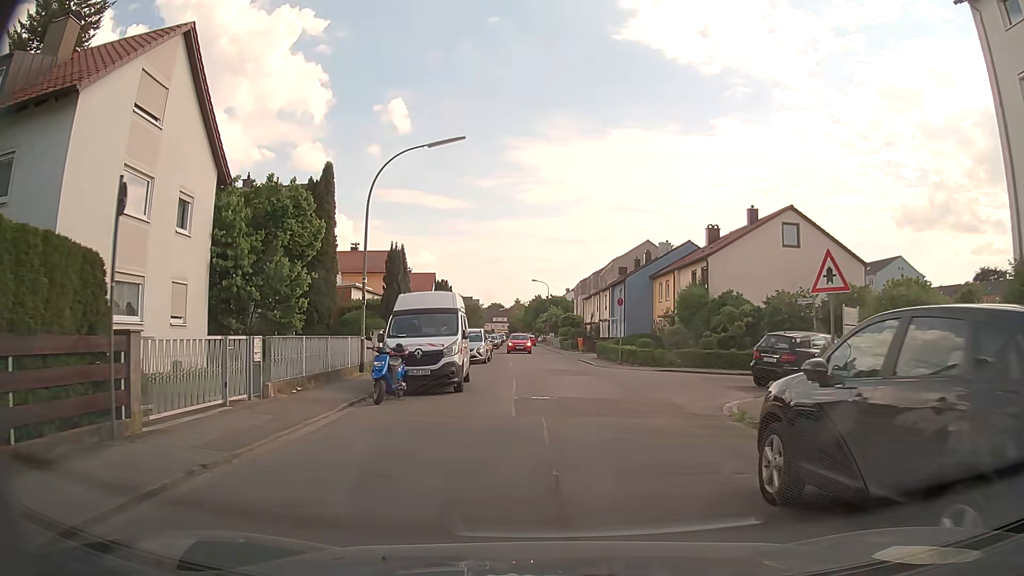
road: unclassified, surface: asphalt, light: Day
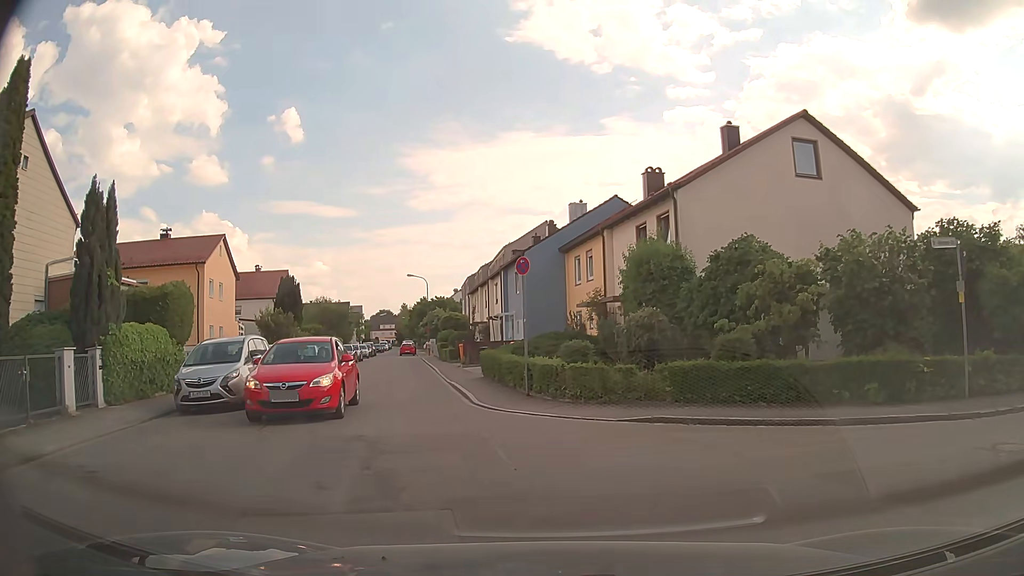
(+1.1, +16.7) m; +8°
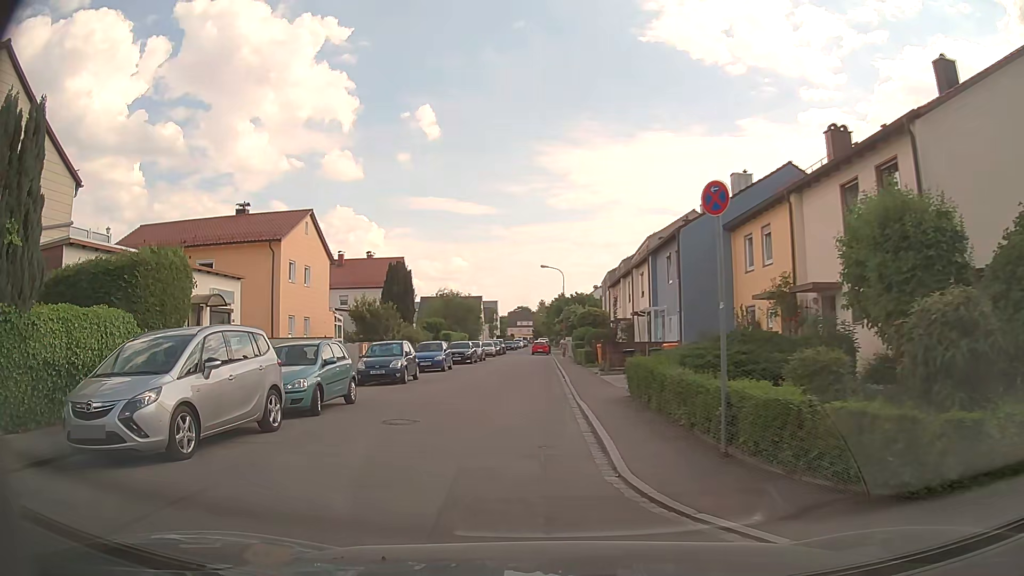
(-0.4, +7.7) m; -10°
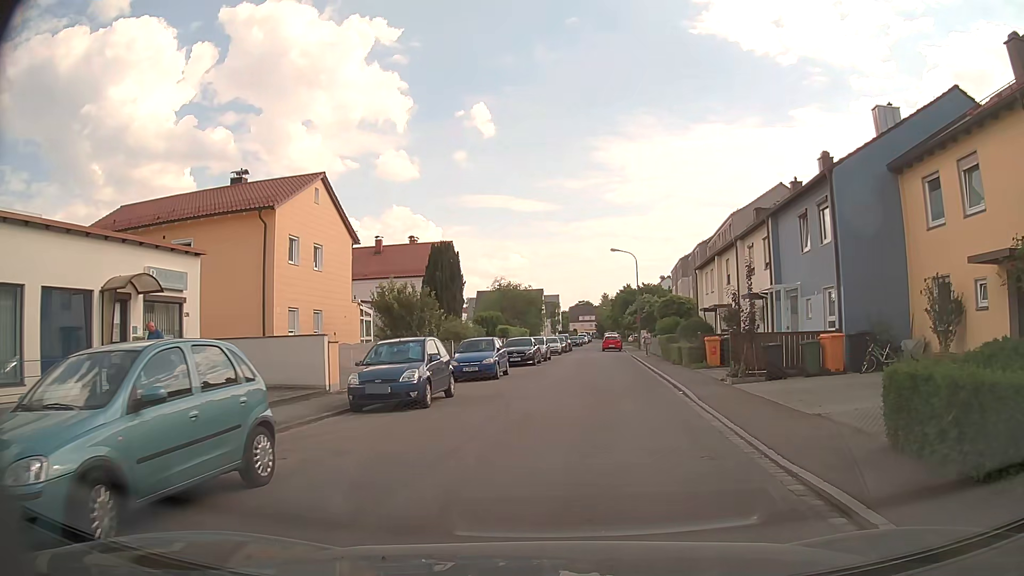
(-1.2, +9.1) m; -7°
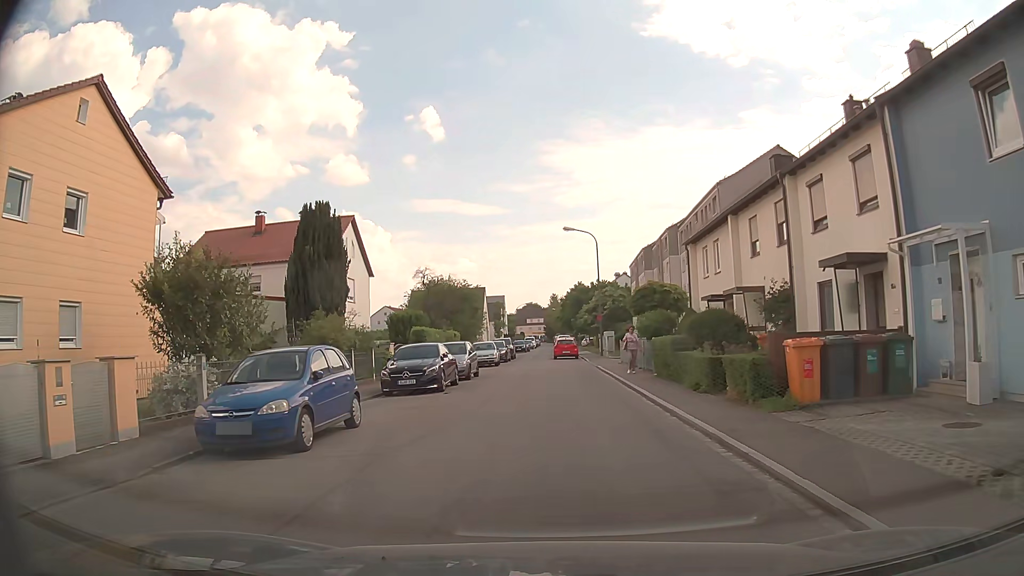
(+1.0, +13.9) m; +5°
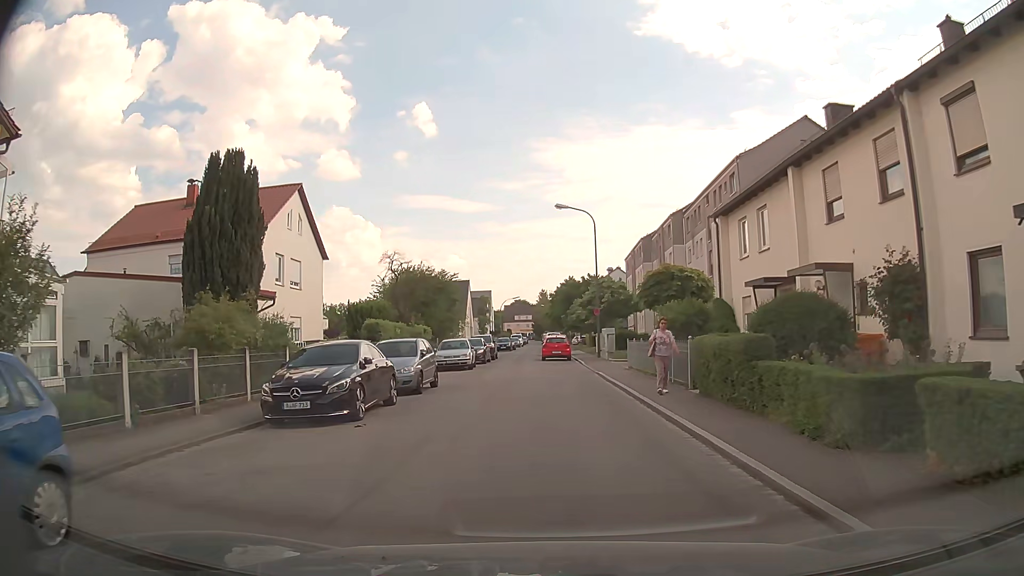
(0.0, +7.7) m; 0°
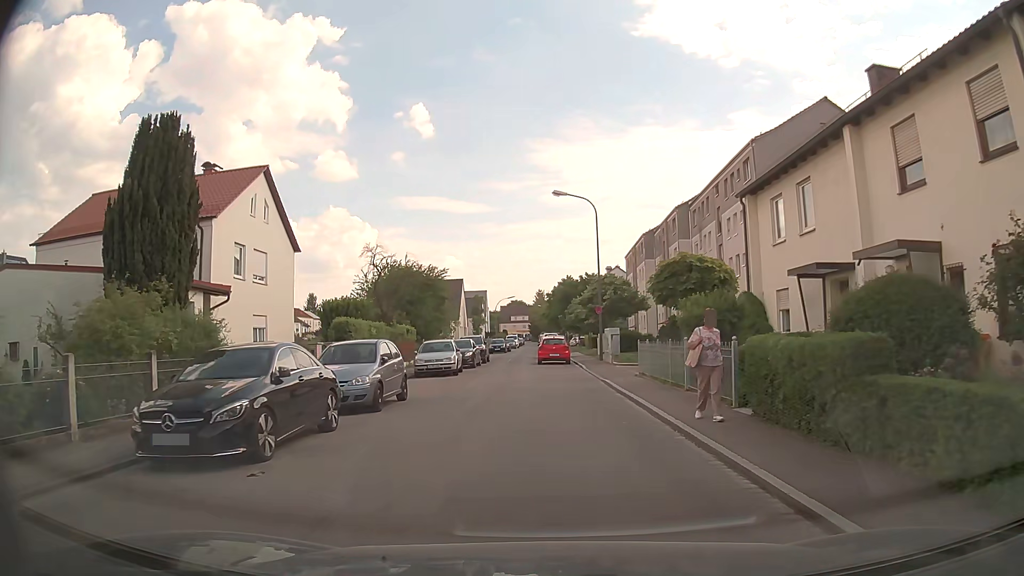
(0.0, +4.0) m; +1°
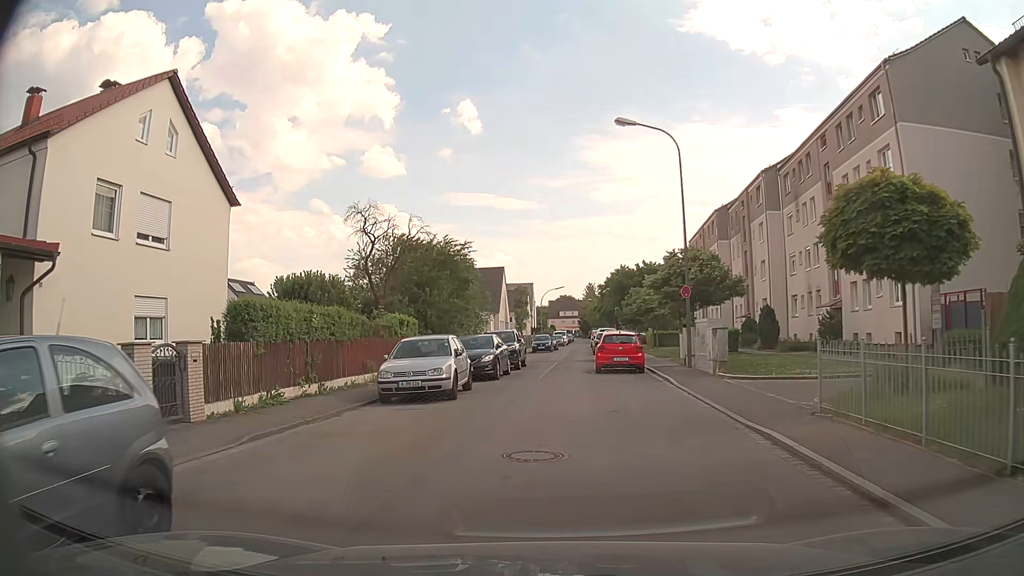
(-0.4, +12.0) m; -4°
(0, +10) (0, +20) (0, +30) (+1, +40) (+1, +50) (+2, +60) (+3, +70) (+3, +80) (+5, +90) (+6, +100) m
